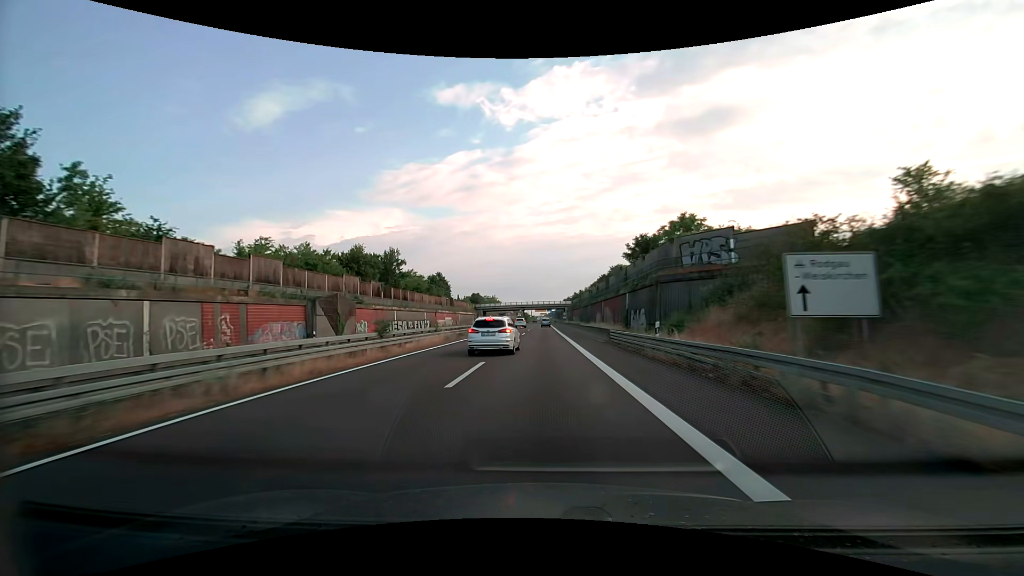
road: trunk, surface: asphalt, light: Day
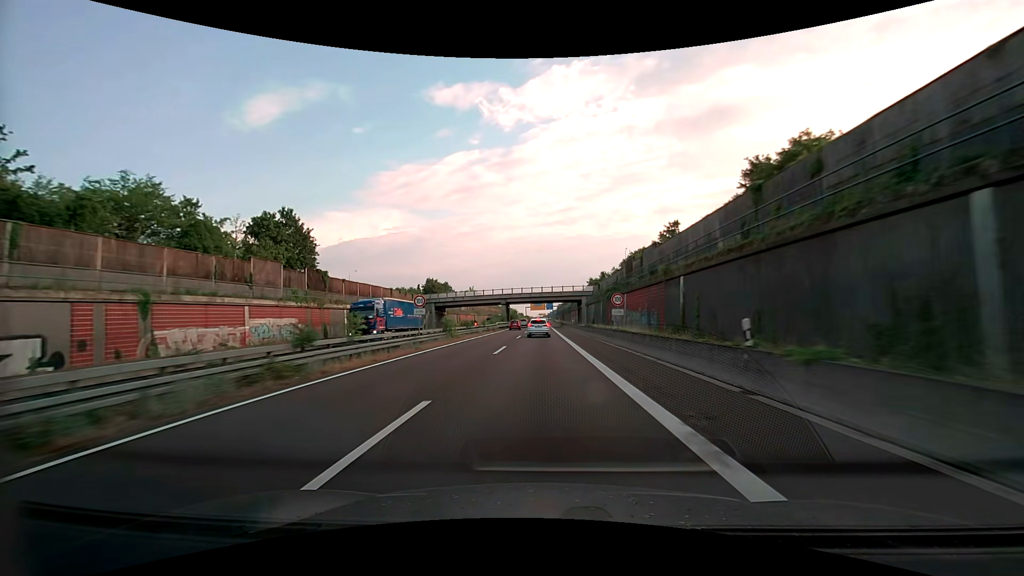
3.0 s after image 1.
(0.0, +79.7) m; 0°
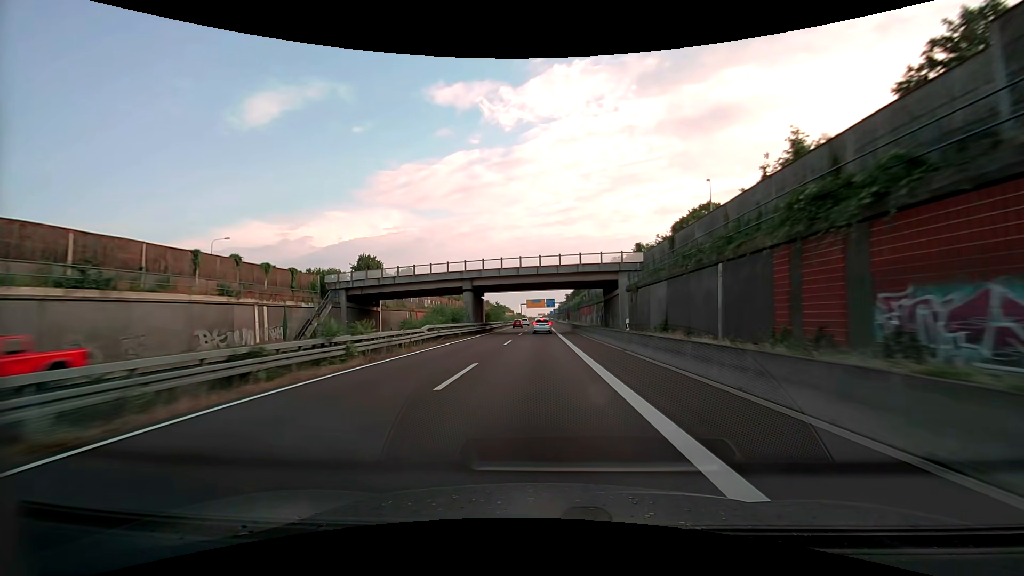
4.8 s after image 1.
(0.0, +46.7) m; 0°
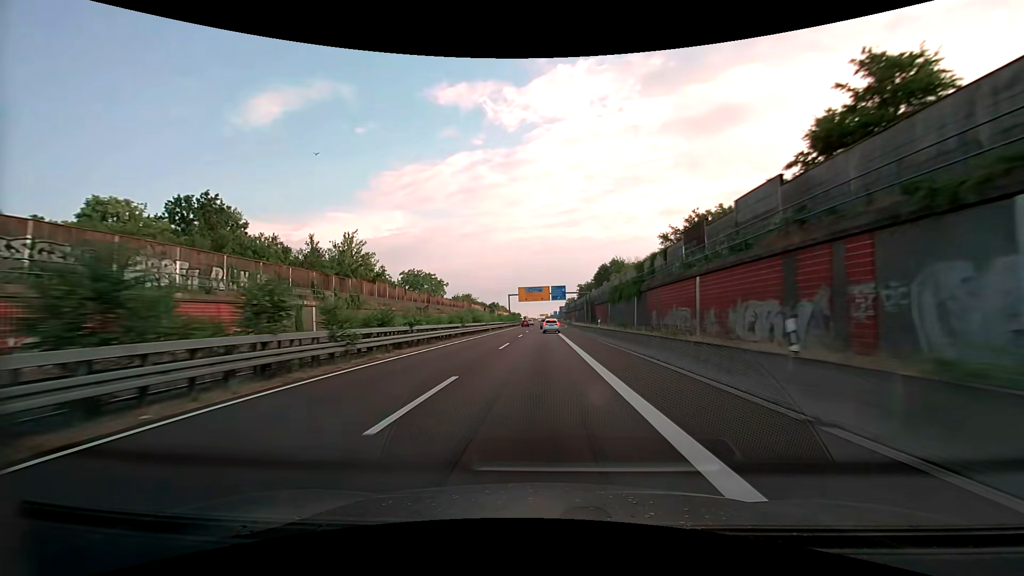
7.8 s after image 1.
(-0.2, +75.8) m; 0°
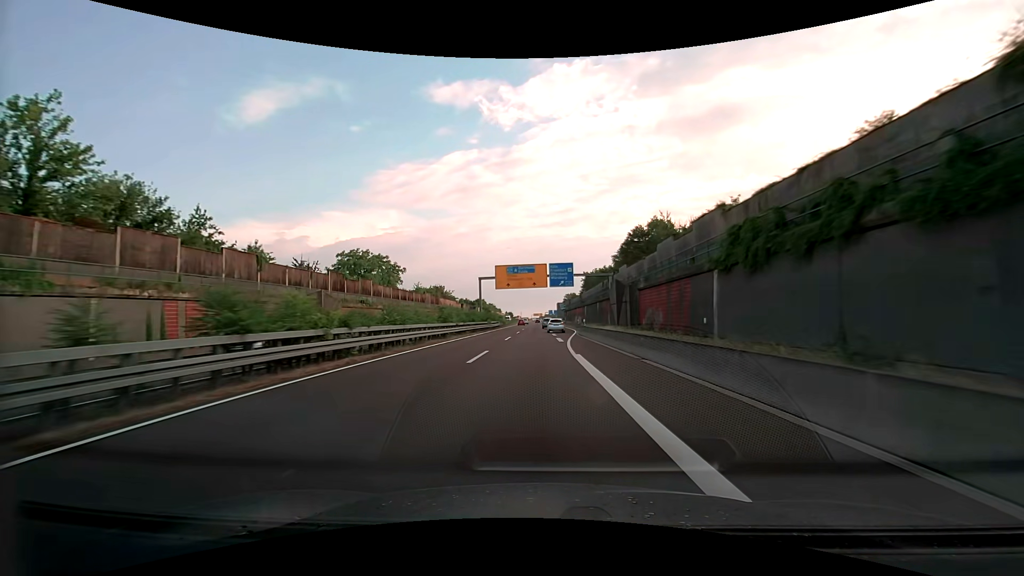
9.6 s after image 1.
(+0.3, +44.2) m; +1°
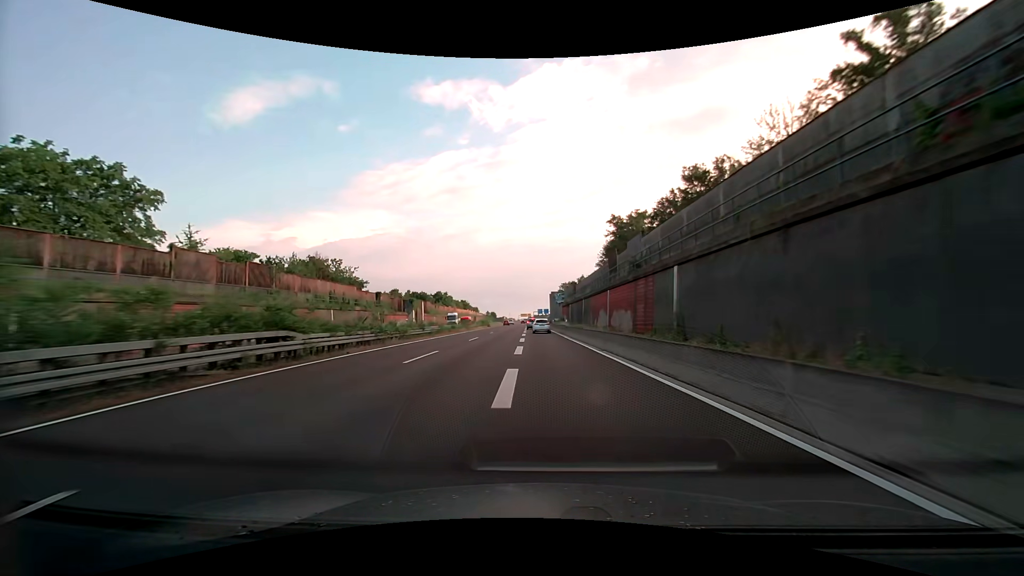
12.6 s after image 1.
(+1.2, +71.6) m; +1°
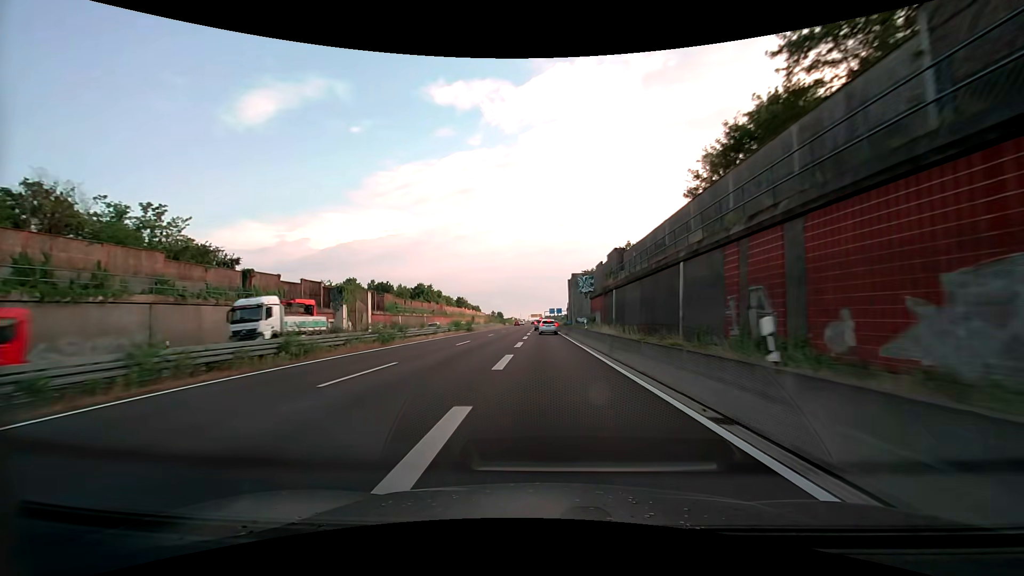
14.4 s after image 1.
(-0.5, +41.7) m; -1°
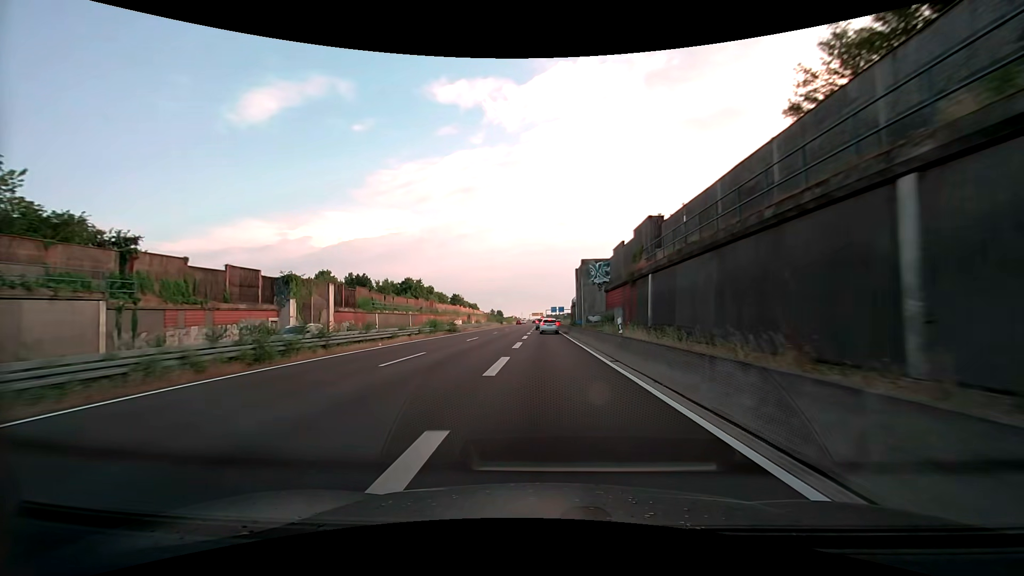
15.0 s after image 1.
(-0.1, +13.7) m; 0°
(0, +10) (0, +20) (0, +30) (0, +40) (0, +50) (0, +60) (0, +70) (0, +80) (0, +90) (0, +100) m
